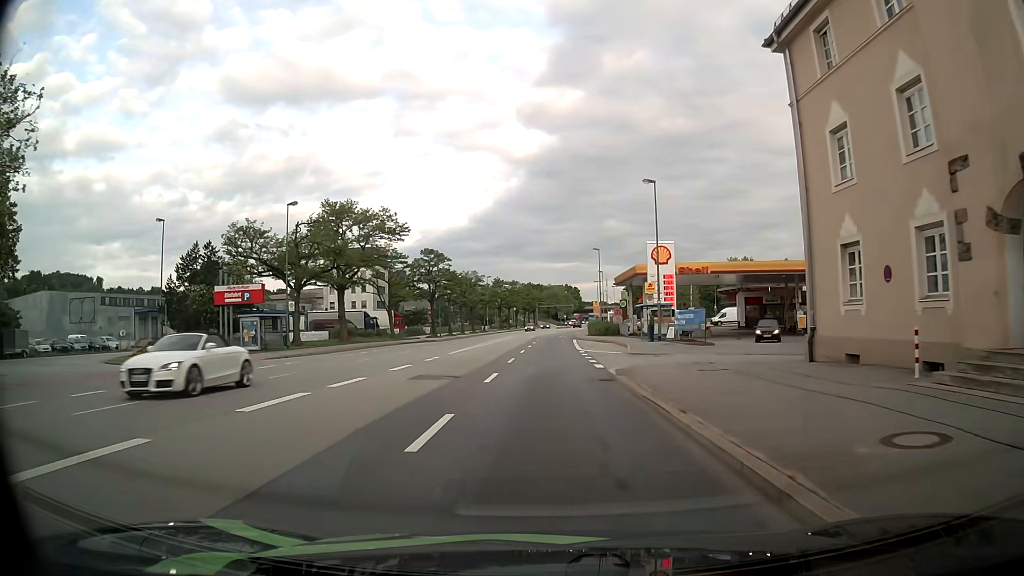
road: primary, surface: asphalt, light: Day
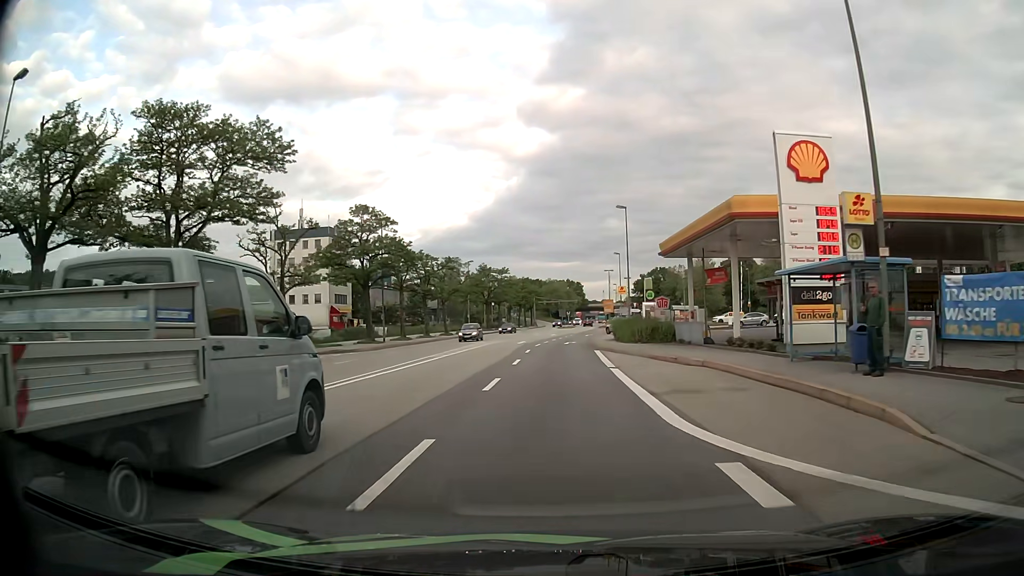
(0.0, +29.1) m; 0°
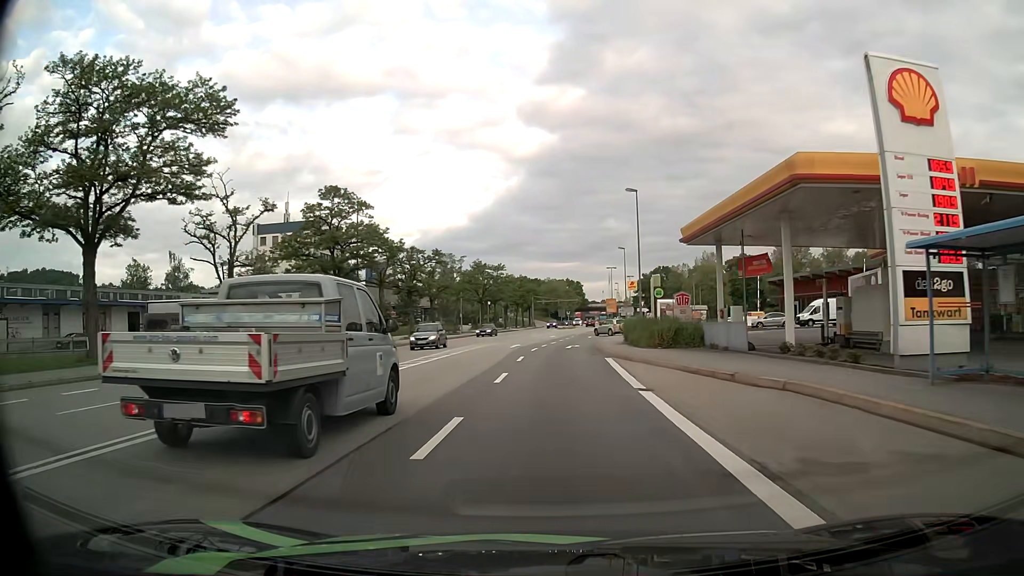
(0.0, +7.1) m; 0°
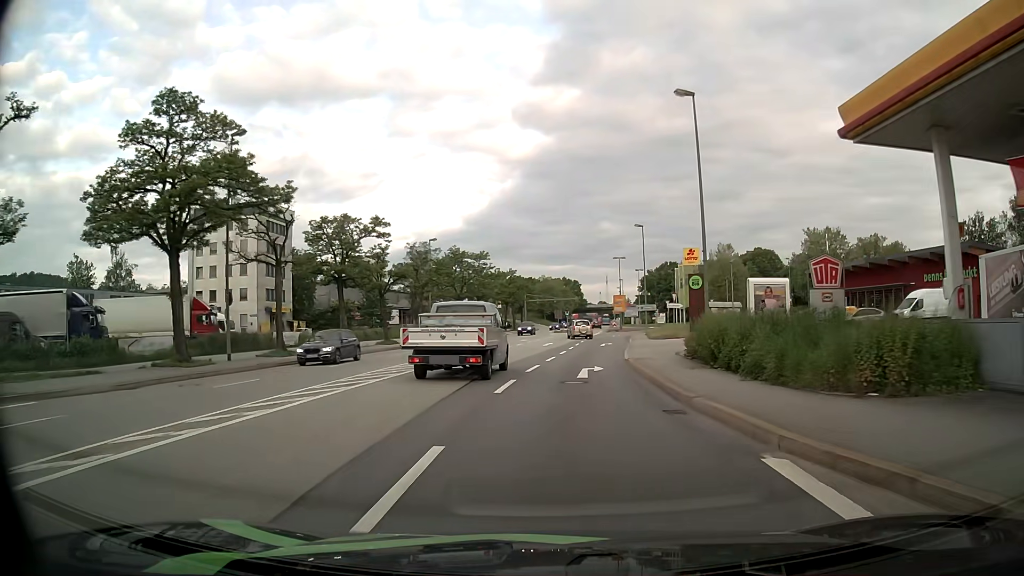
(0.0, +20.2) m; 0°
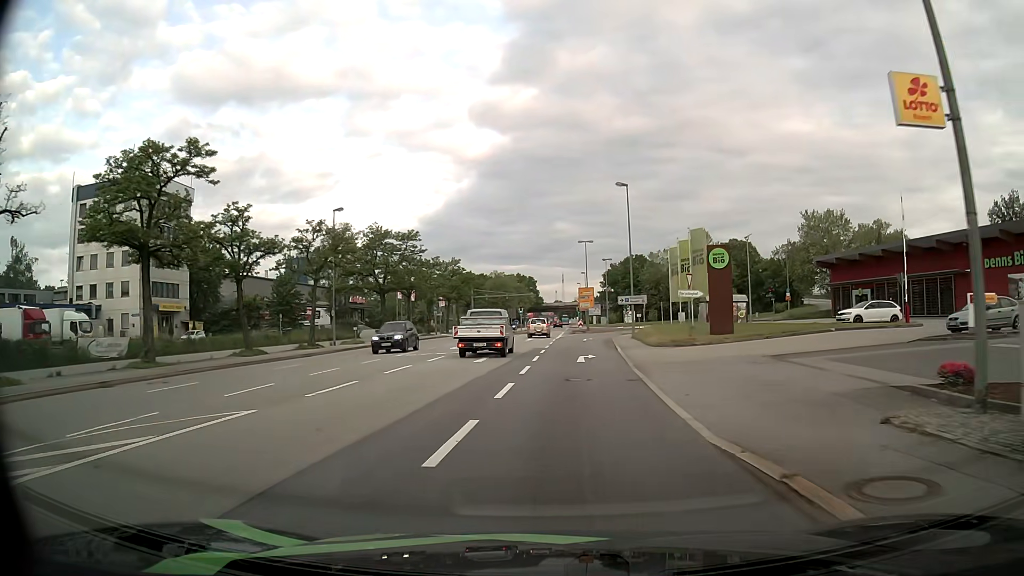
(+0.5, +18.8) m; +4°
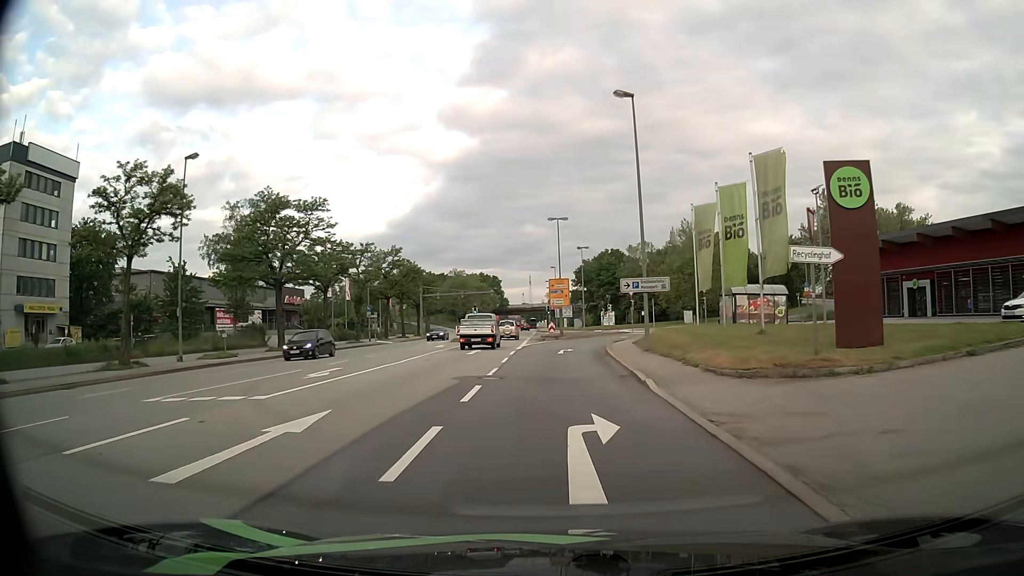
(+0.5, +18.6) m; +3°
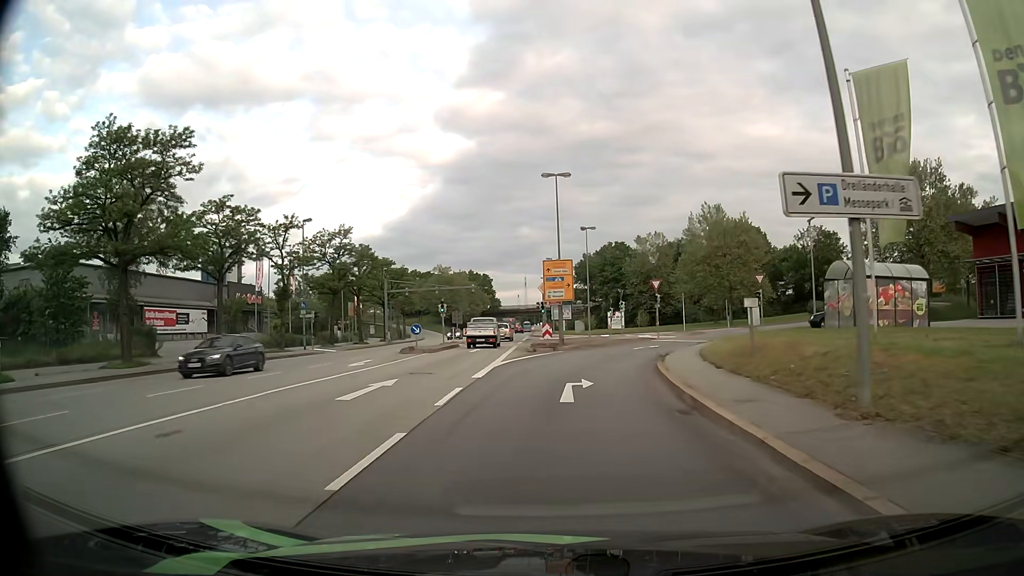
(+0.1, +18.3) m; 0°
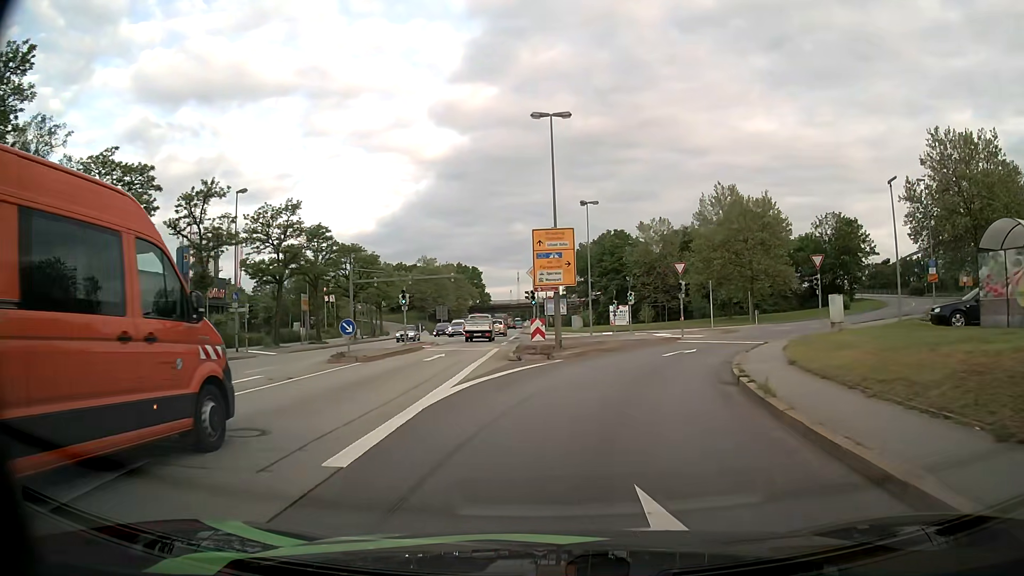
(+0.1, +11.2) m; +1°
(0, +10) (+2, +20) (+6, +29) (+11, +37) (+18, +44) (+27, +50) (+35, +56) (+42, +62) (+48, +70) (+53, +79) m
